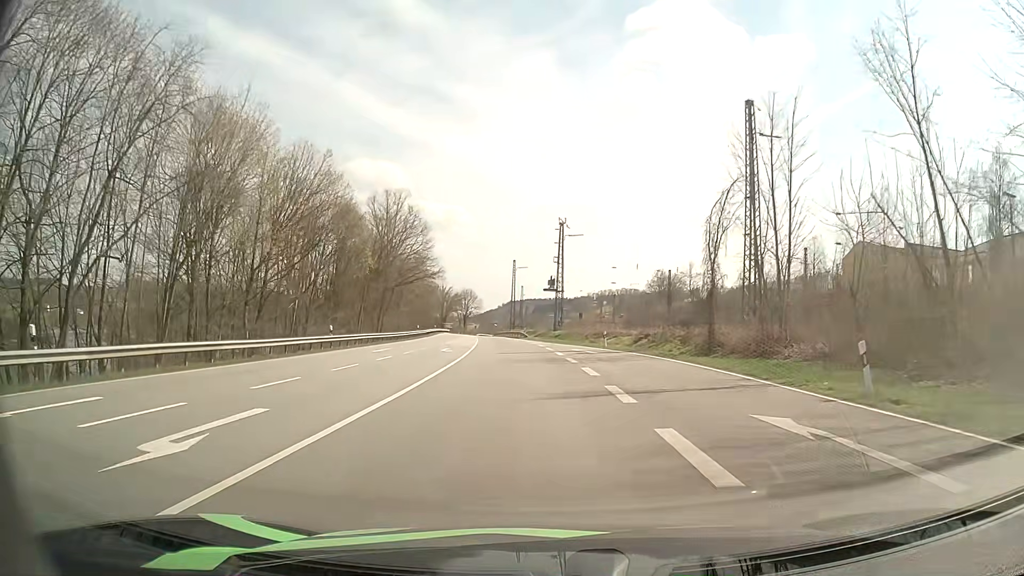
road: tertiary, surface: asphalt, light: Day
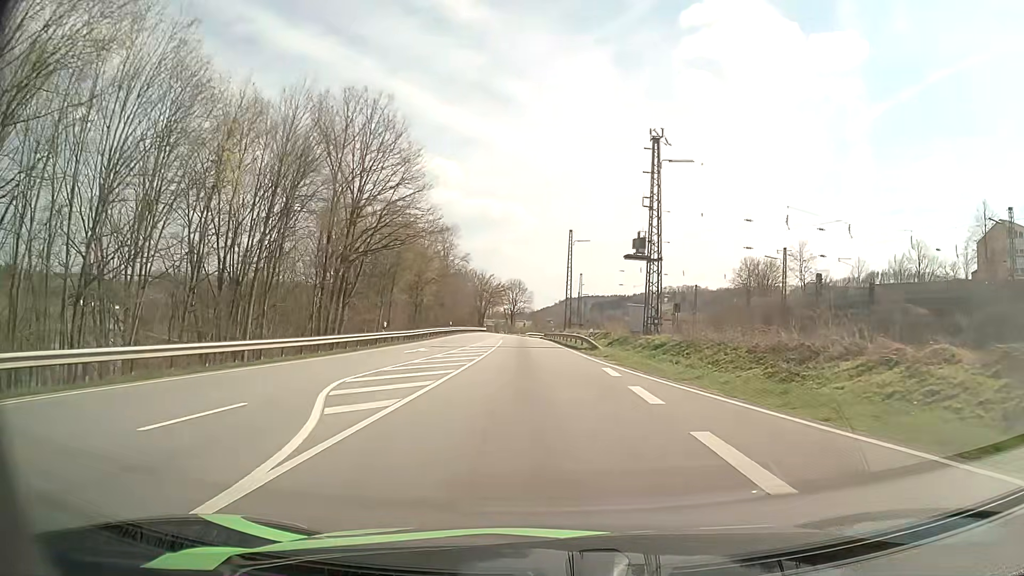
(-1.5, +36.6) m; -5°
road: primary
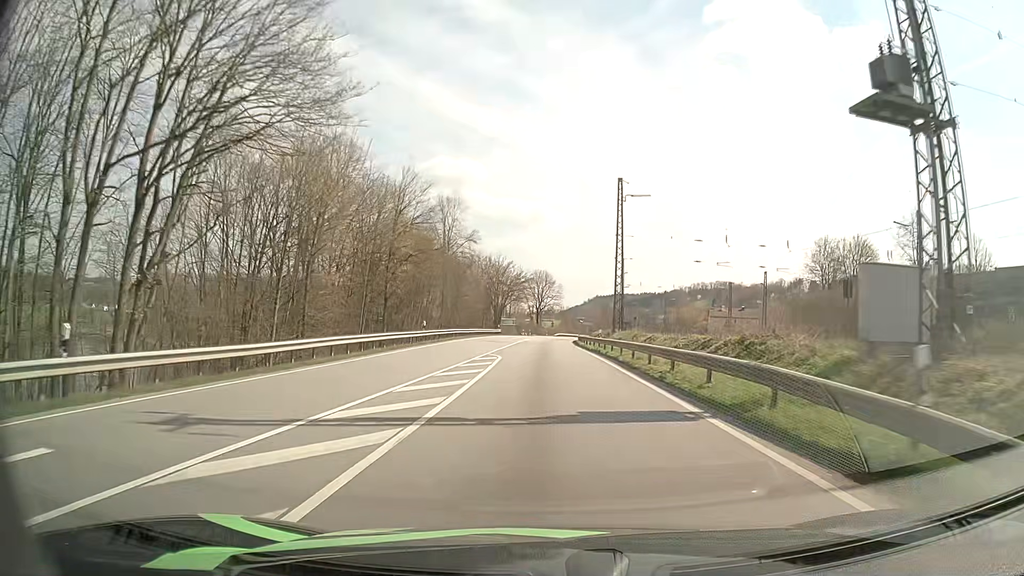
(-0.9, +30.1) m; -3°
(0, +10) (0, +20) (0, +30) (0, +40) (0, +50) (0, +60) (0, +70) (+1, +80) (+1, +90) (+2, +100) m
